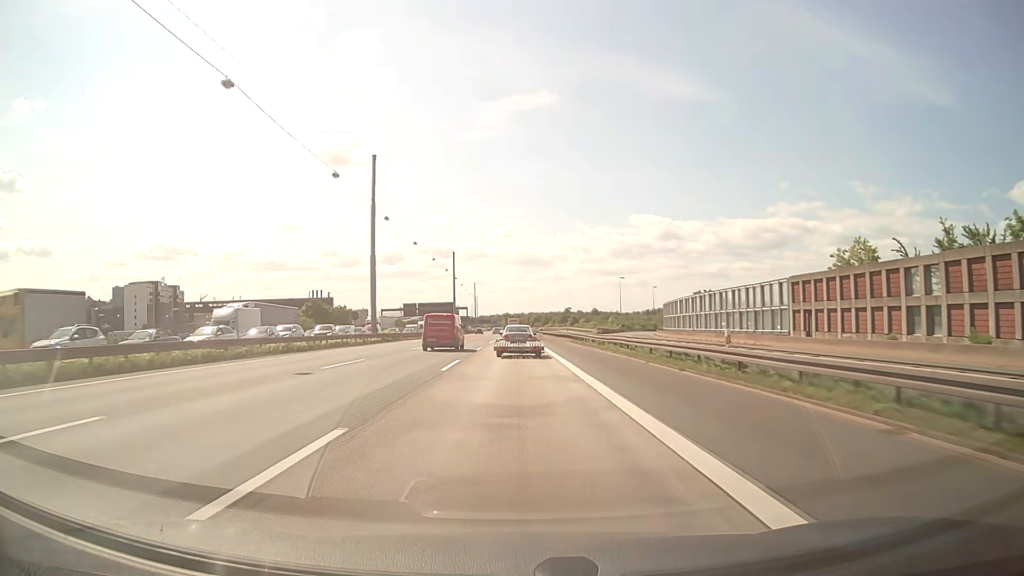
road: motorway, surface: asphalt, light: Day
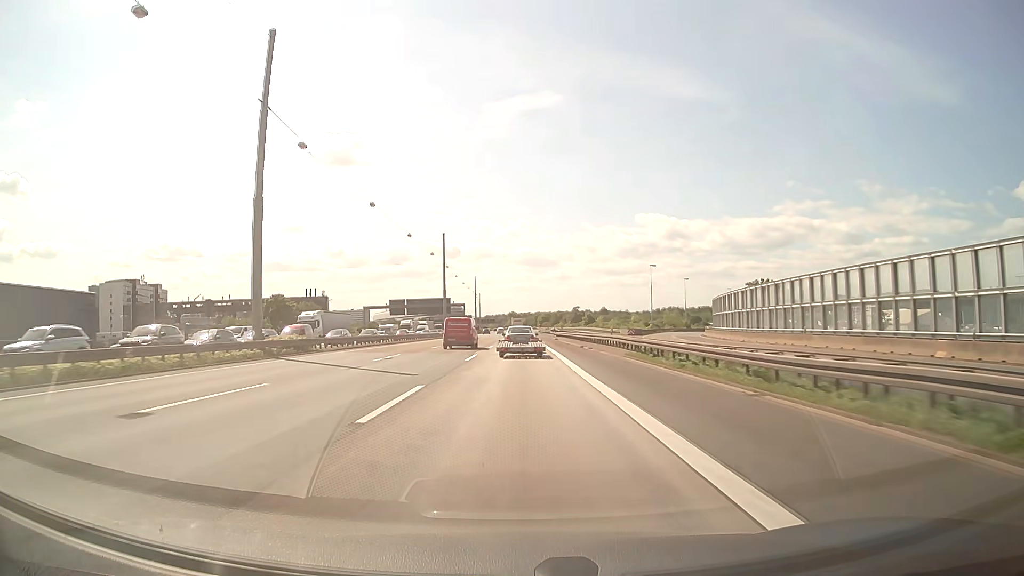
(0.0, +29.2) m; 0°
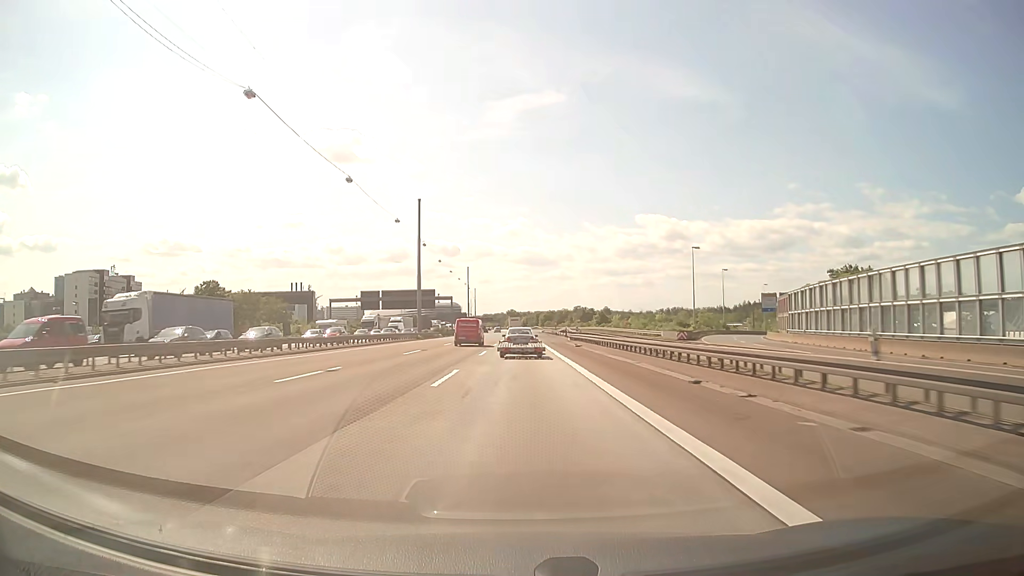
(-0.1, +29.7) m; 0°
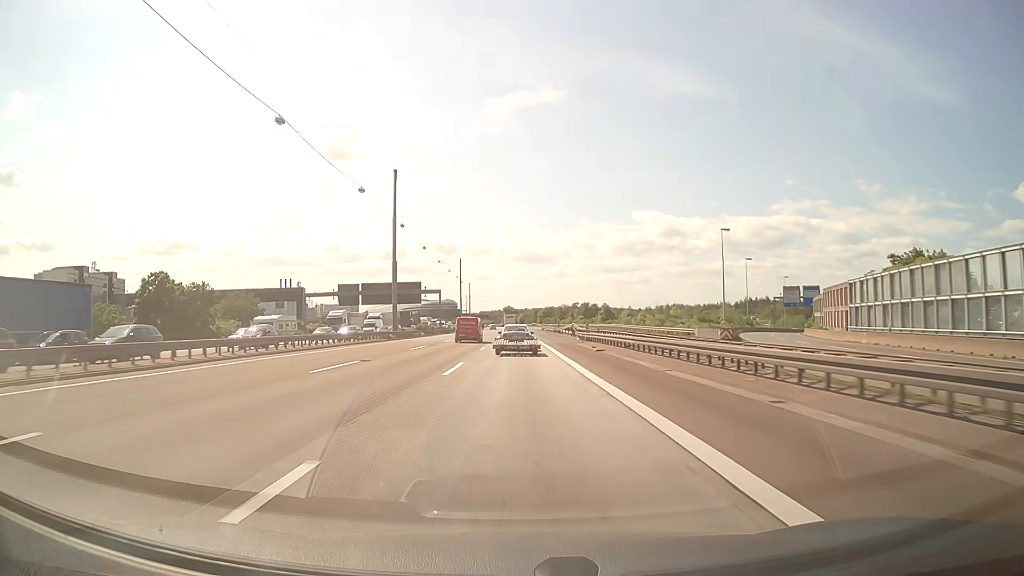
(0.0, +15.0) m; 0°
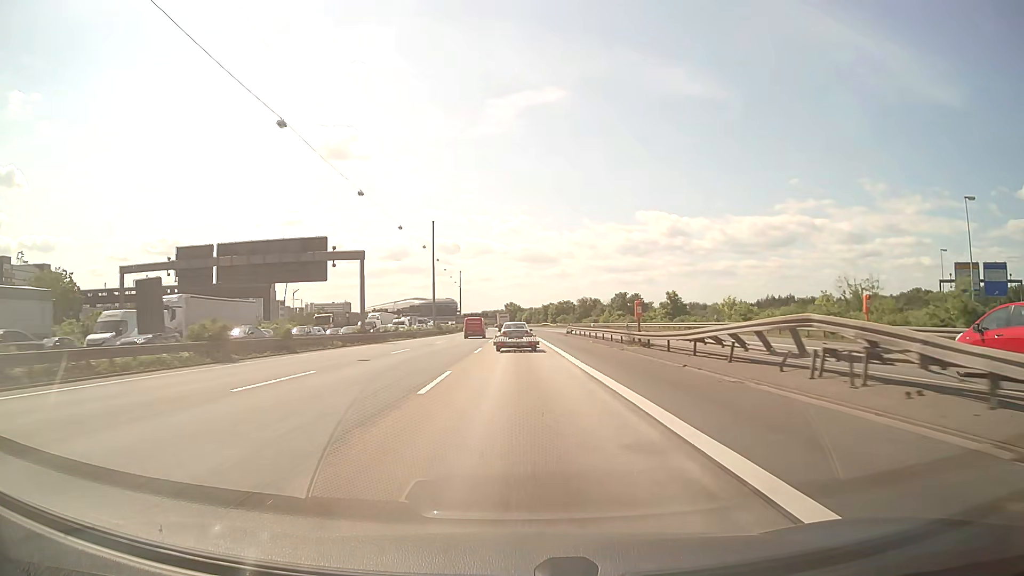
(-0.3, +60.2) m; 0°
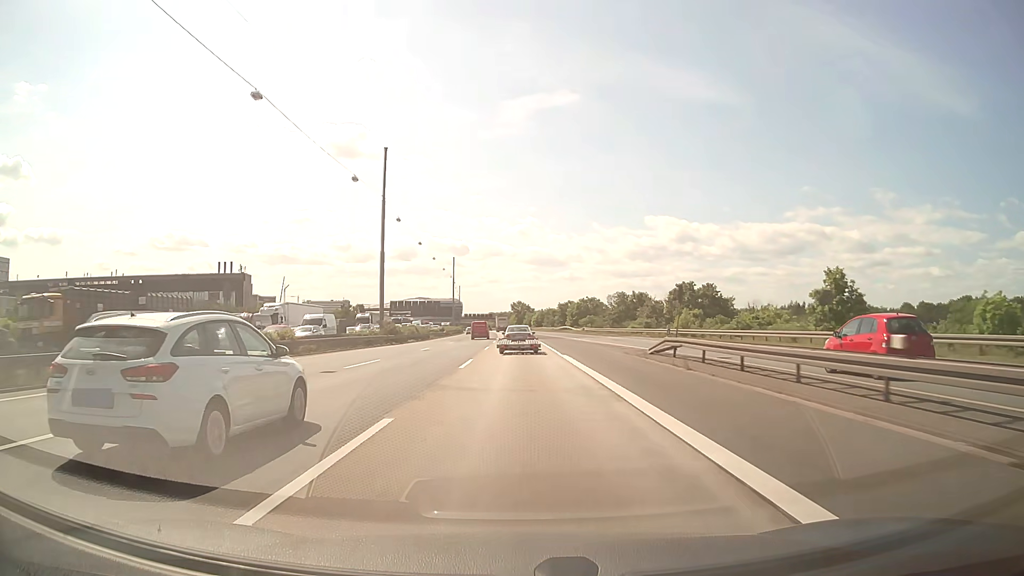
(-0.2, +45.3) m; -1°
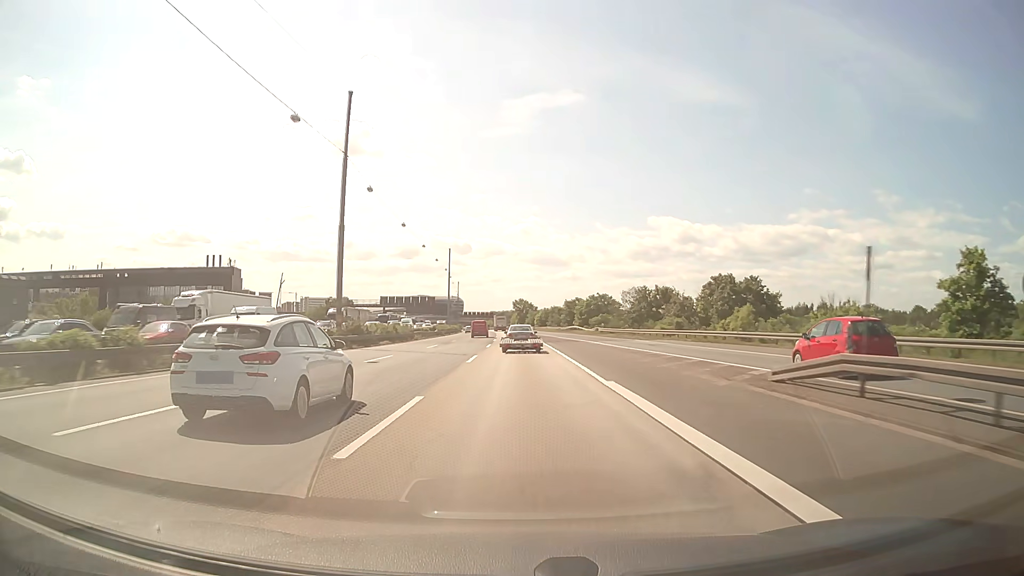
(0.0, +15.1) m; 0°
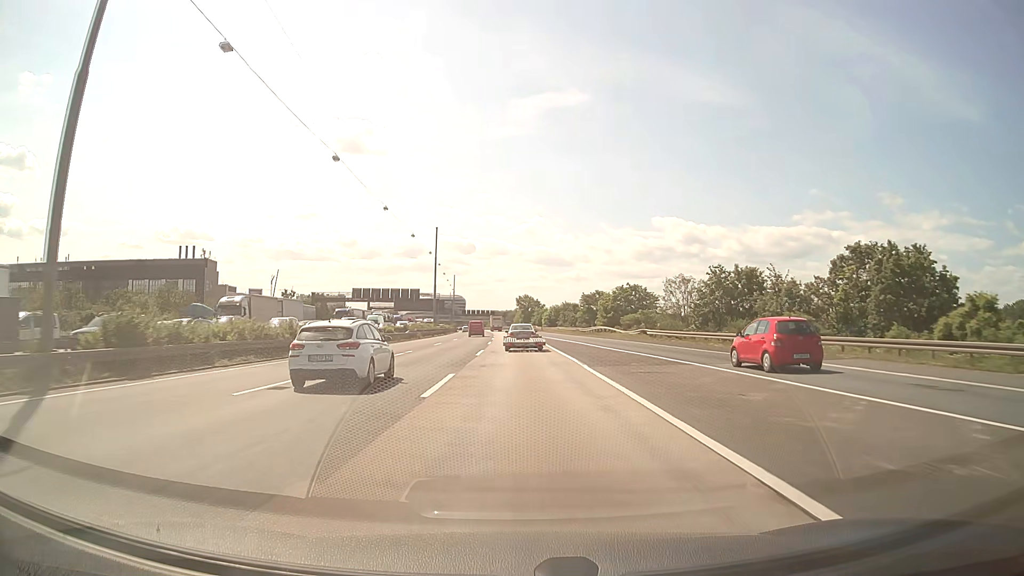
(-0.1, +30.4) m; 0°
(0, +10) (0, +20) (0, +30) (0, +40) (0, +50) (-1, +60) (-1, +70) (-1, +80) (-2, +90) (-2, +100) m
